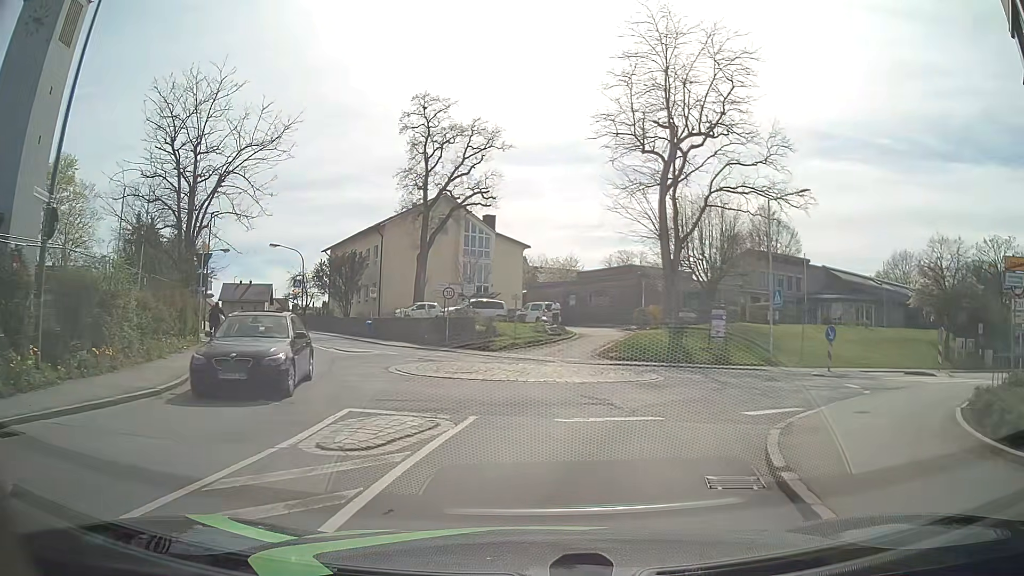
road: tertiary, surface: asphalt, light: Day
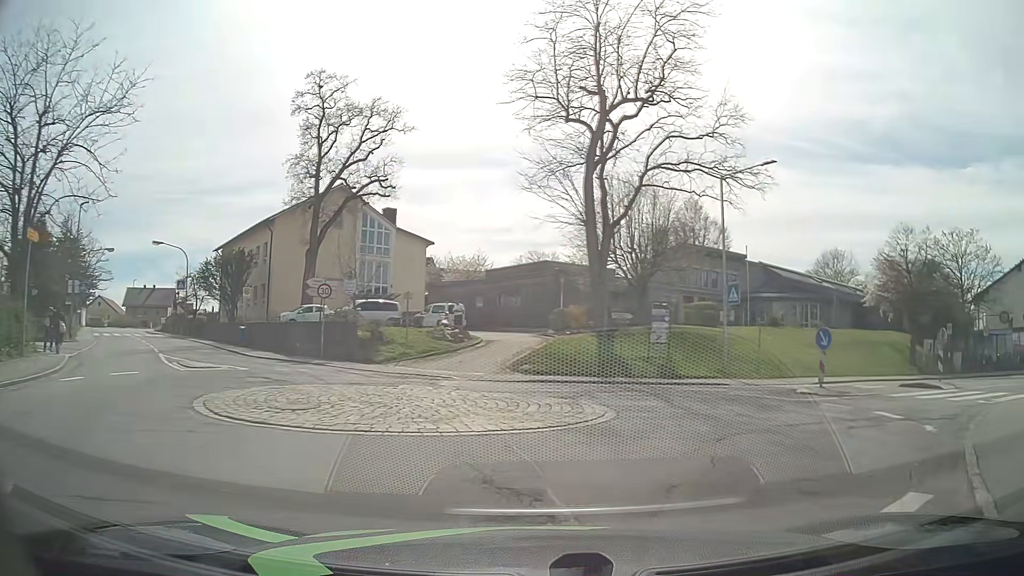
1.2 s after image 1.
(+0.4, +6.2) m; +9°
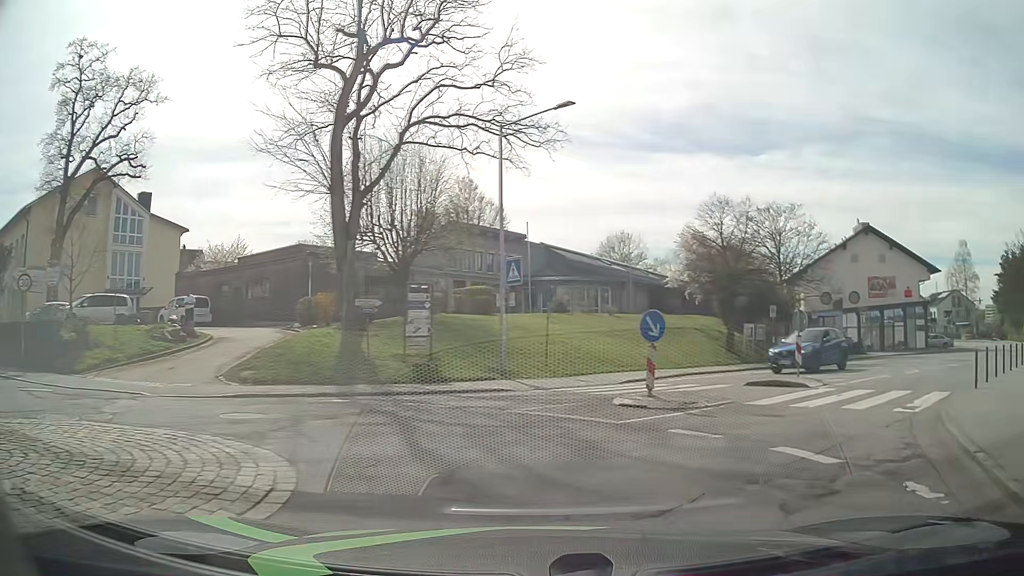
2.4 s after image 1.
(+1.0, +5.5) m; +21°
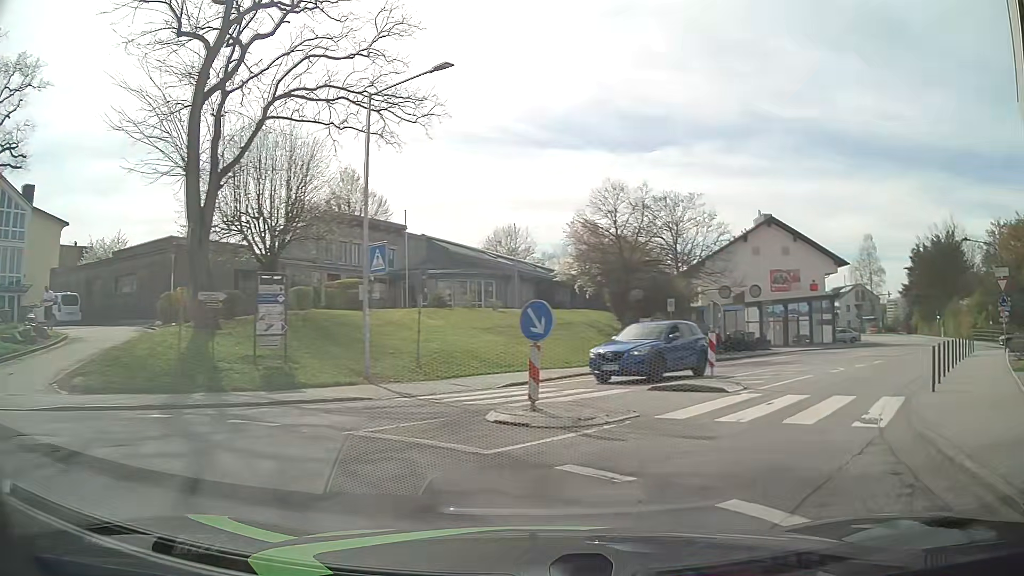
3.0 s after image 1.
(+0.2, +2.7) m; +9°
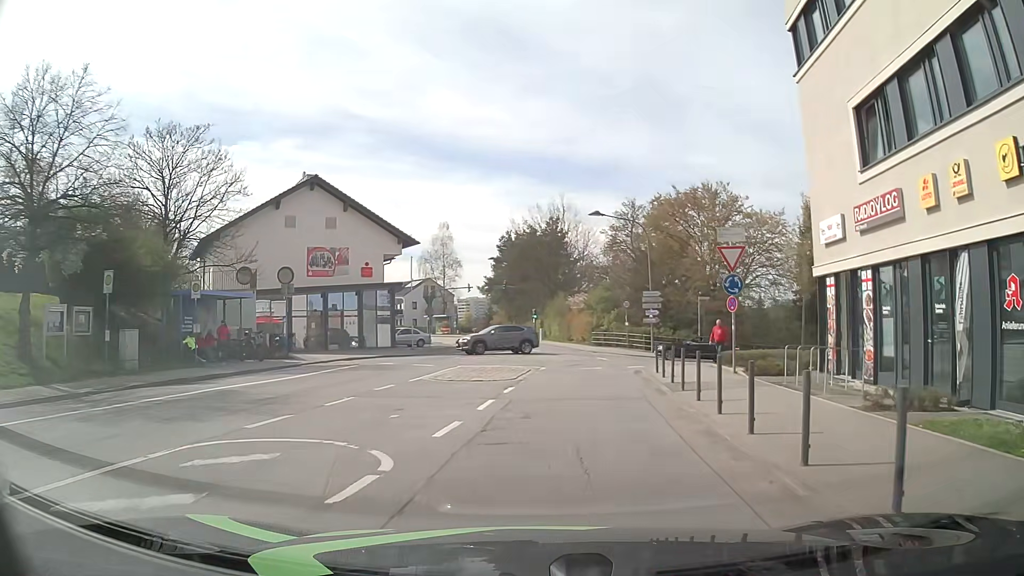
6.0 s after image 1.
(+5.5, +15.2) m; +34°
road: unclassified
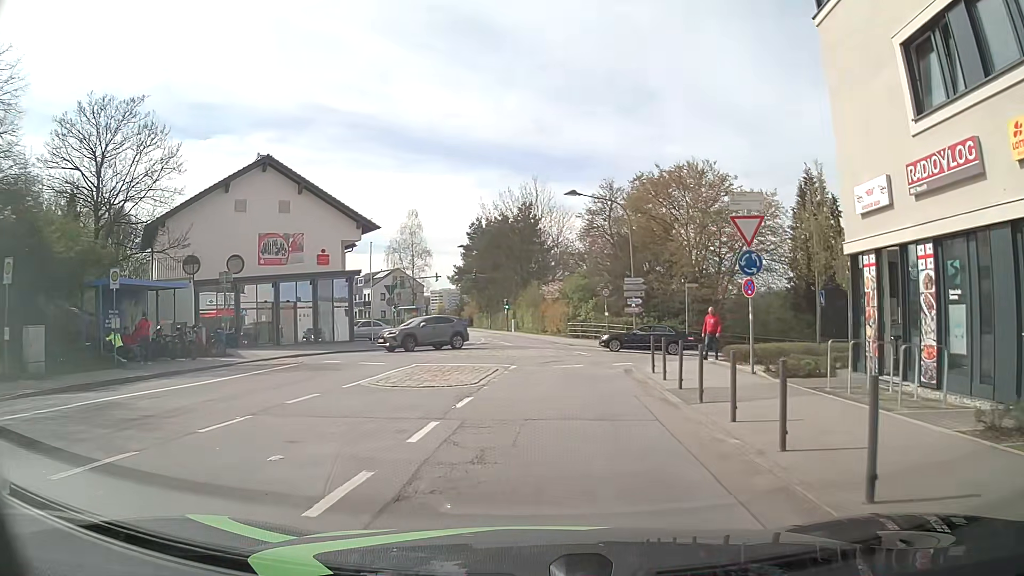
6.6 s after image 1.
(+0.1, +3.9) m; +2°
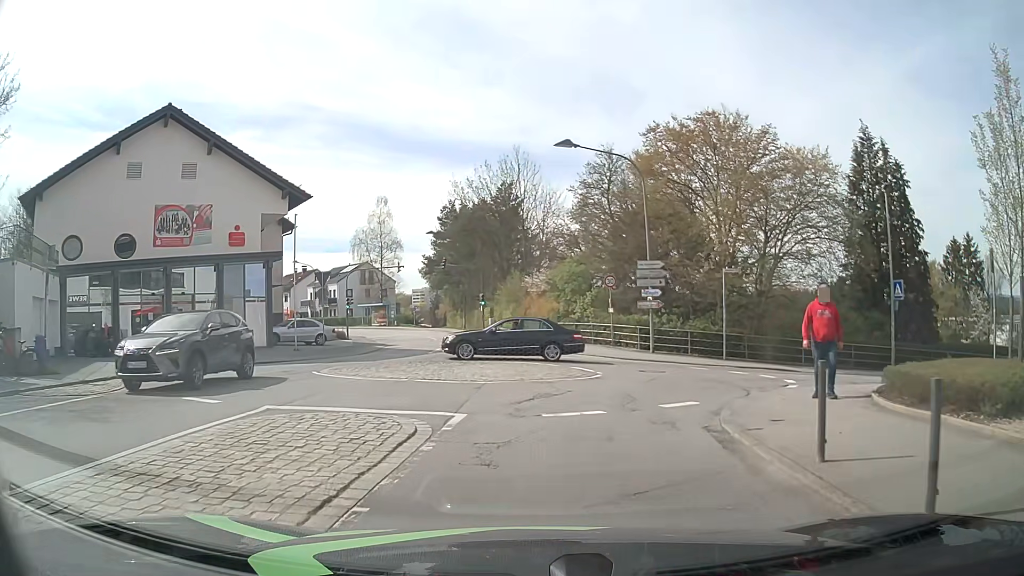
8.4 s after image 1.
(+0.3, +10.7) m; +2°
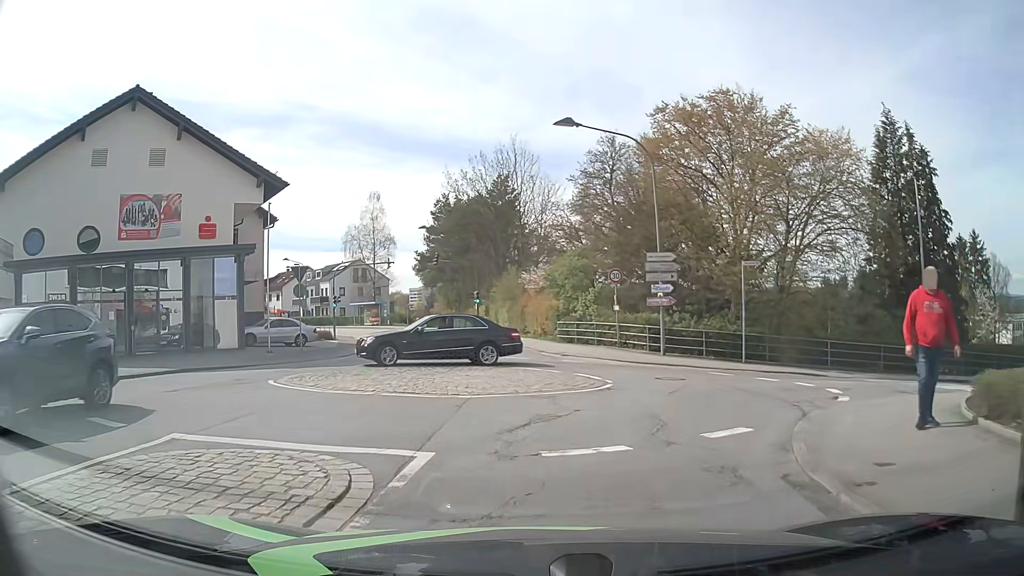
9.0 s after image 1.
(0.0, +2.9) m; +1°
(+1, +10) (+8, +16) (+18, +19) (+27, +22) (+37, +24) (+47, +26) (+57, +29) (+66, +32) (+75, +36) (+84, +41) m
